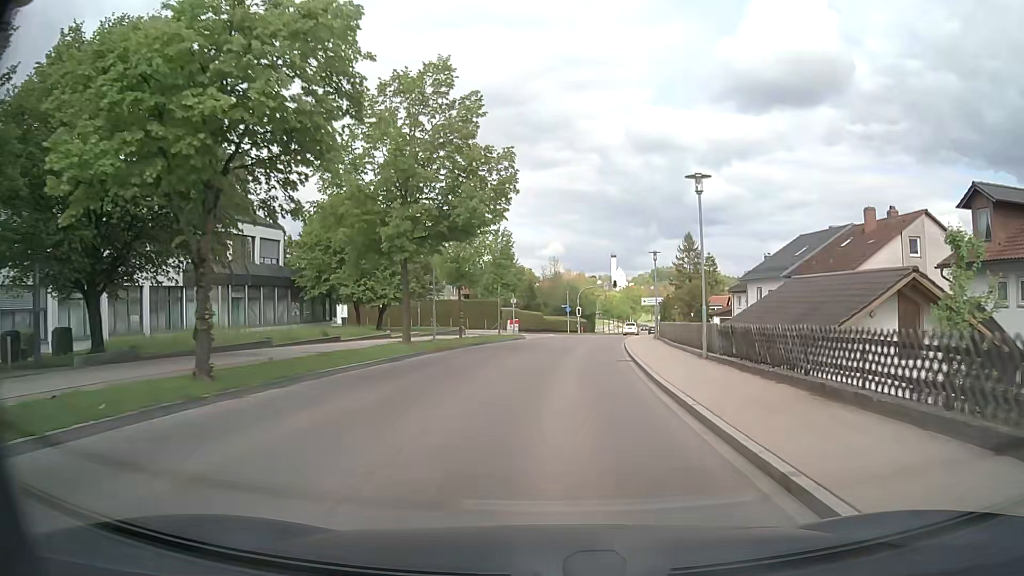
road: tertiary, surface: asphalt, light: Day
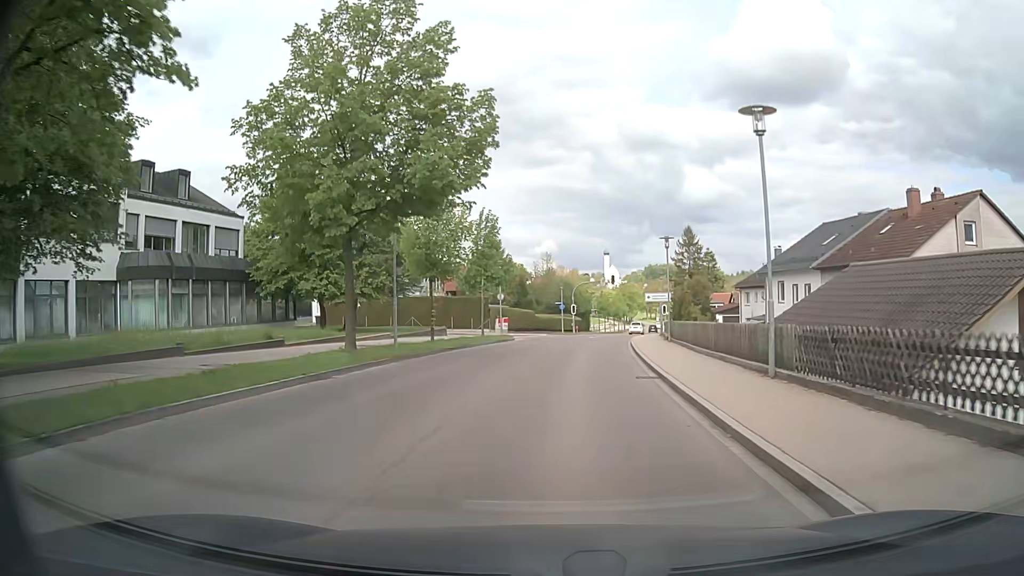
(0.0, +6.2) m; 0°
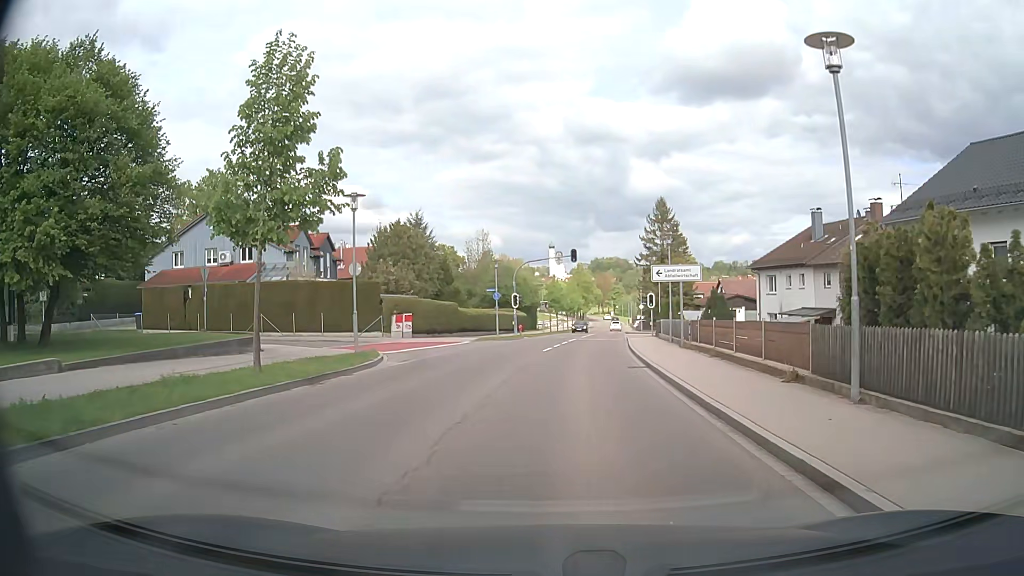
(+1.2, +23.8) m; +5°
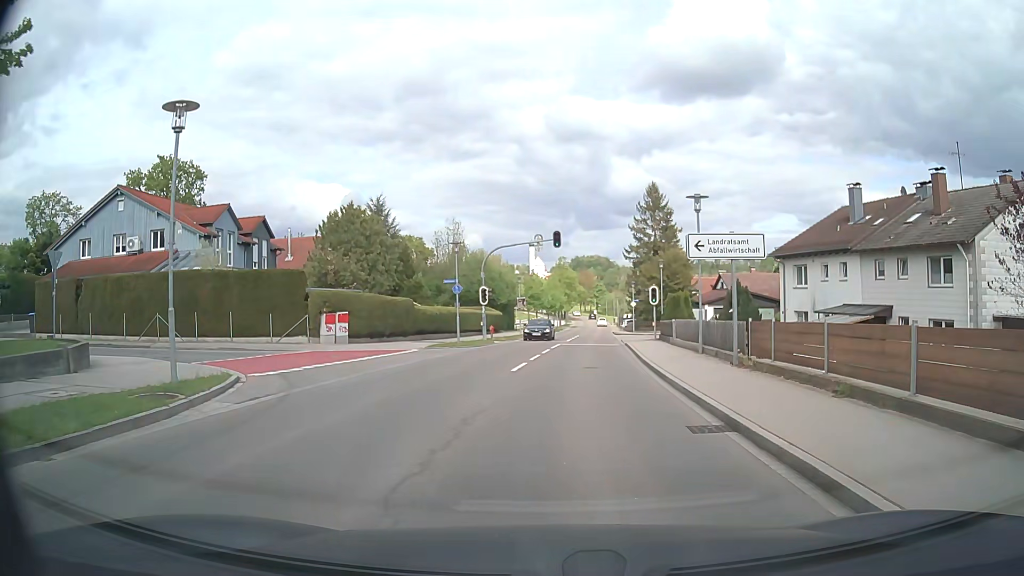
(+0.2, +9.7) m; +3°
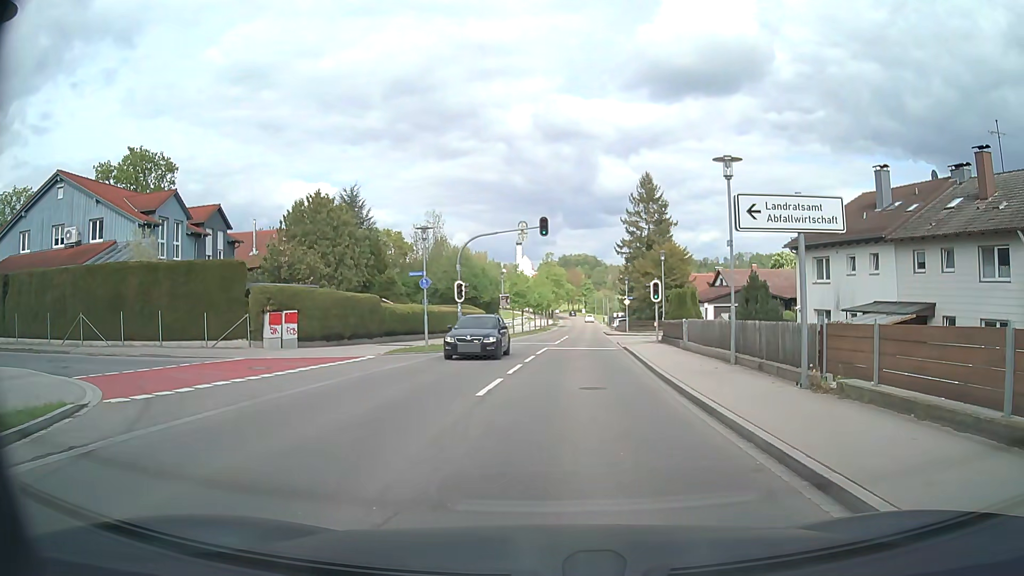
(0.0, +5.2) m; -1°
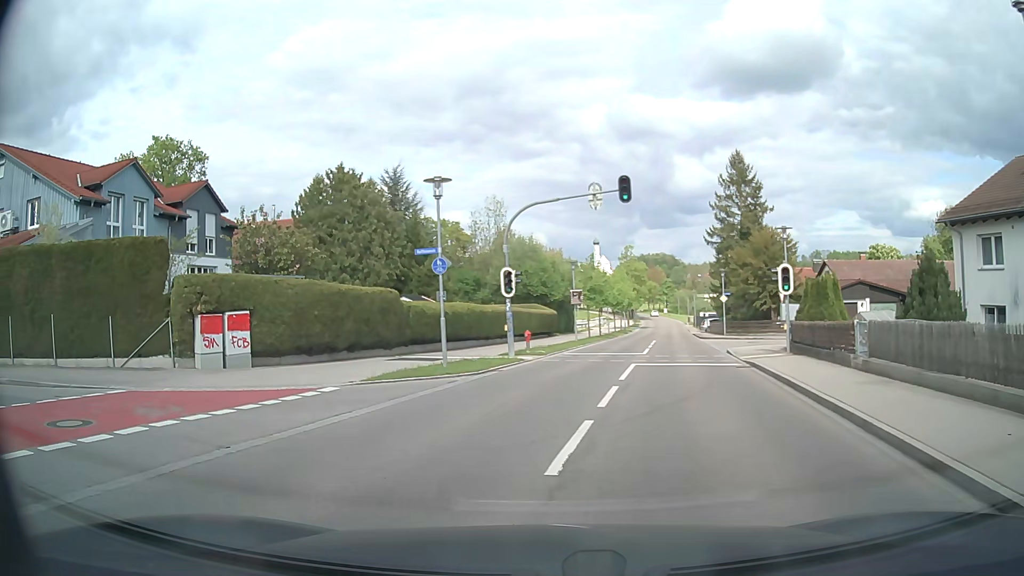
(+0.1, +10.2) m; -4°
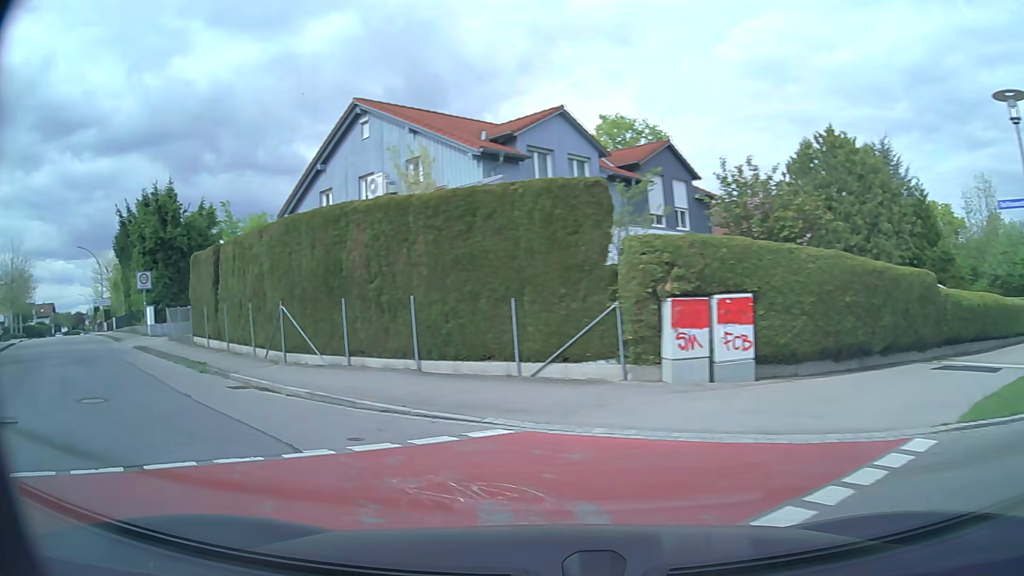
(-2.2, +6.5) m; -42°
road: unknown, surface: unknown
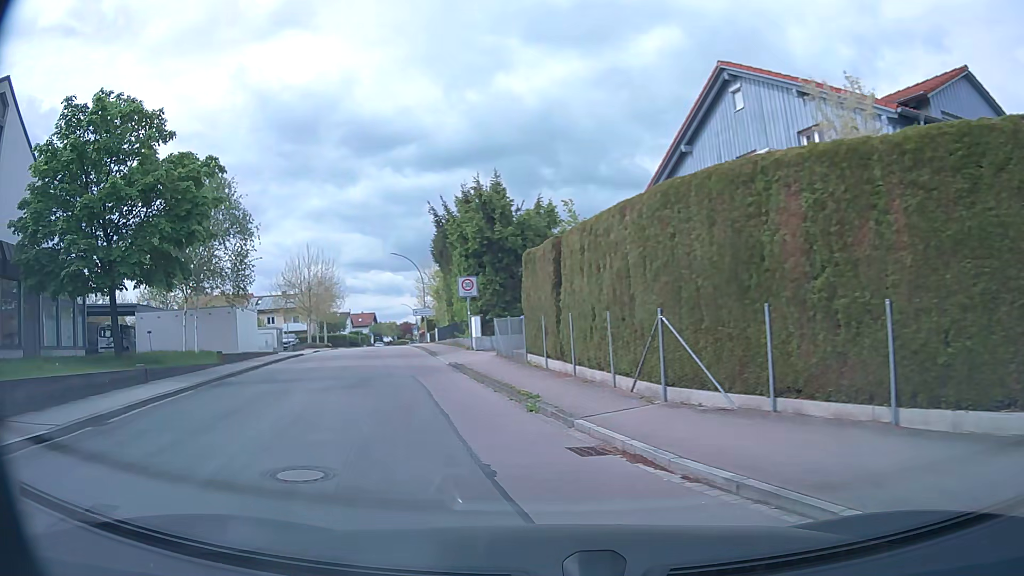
(-1.4, +5.0) m; -29°
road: residential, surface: asphalt
